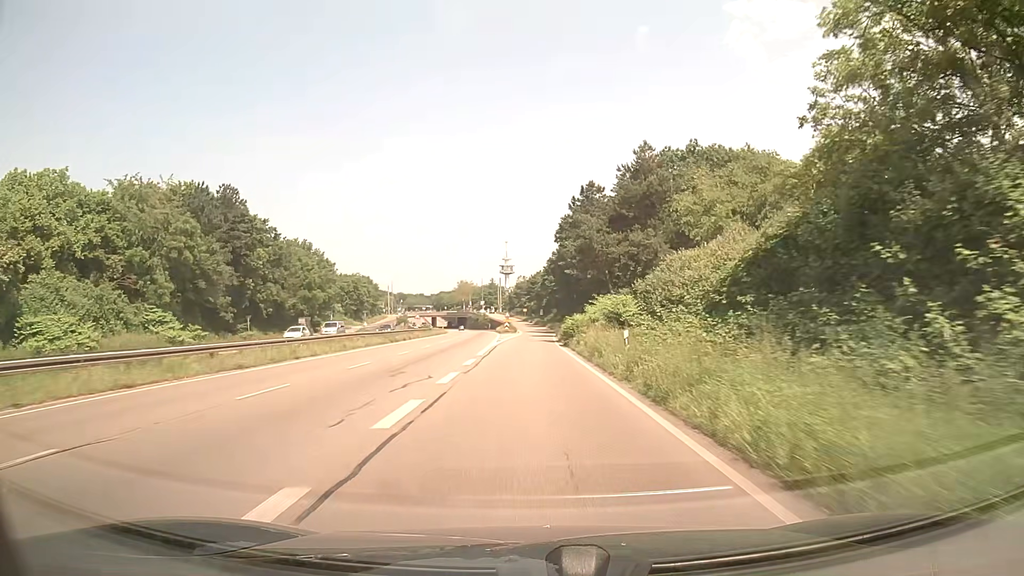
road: trunk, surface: asphalt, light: Day
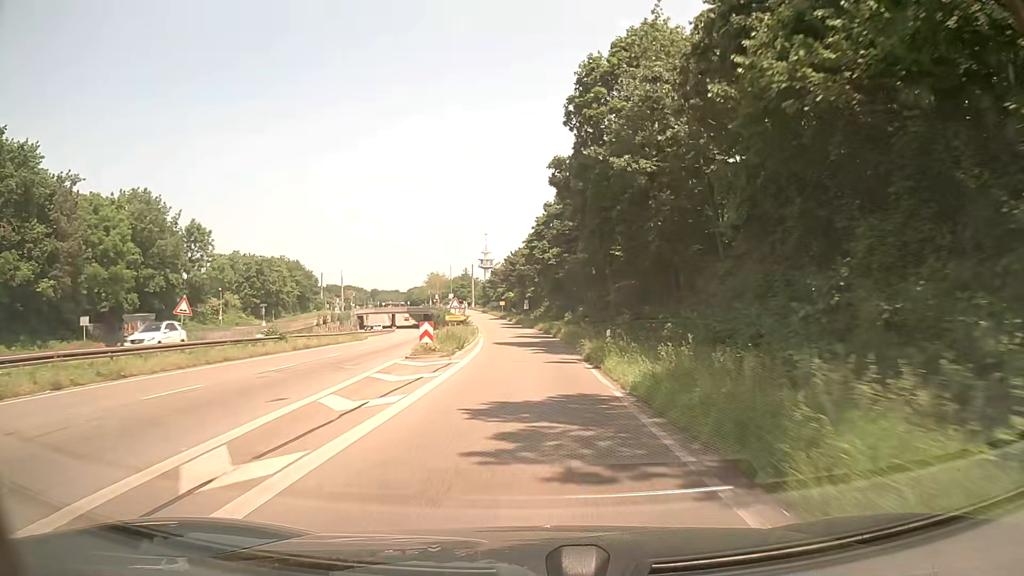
(+0.3, +54.0) m; +1°
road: trunk_link
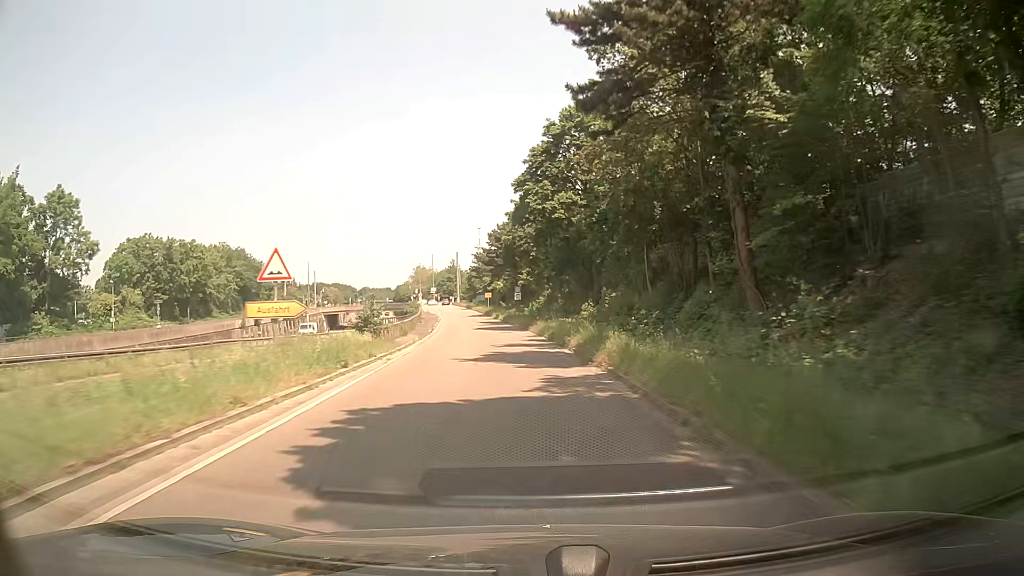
(+0.4, +31.7) m; +1°
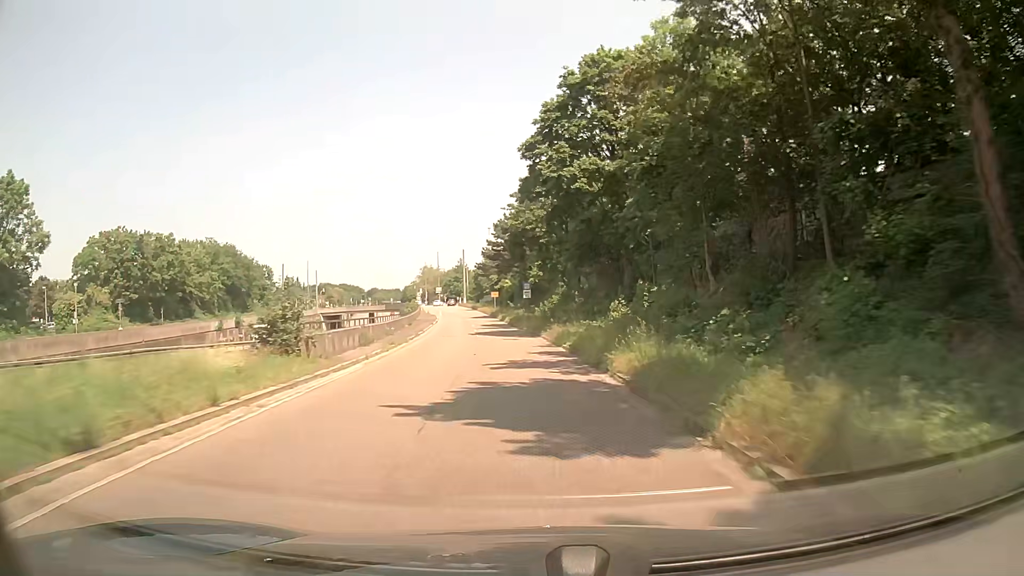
(-0.1, +10.3) m; -1°
(0, +10) (0, +20) (-1, +30) (-2, +40) (-3, +50) (-4, +60) (-5, +70) (-6, +80) (-8, +90) (-9, +100) m
